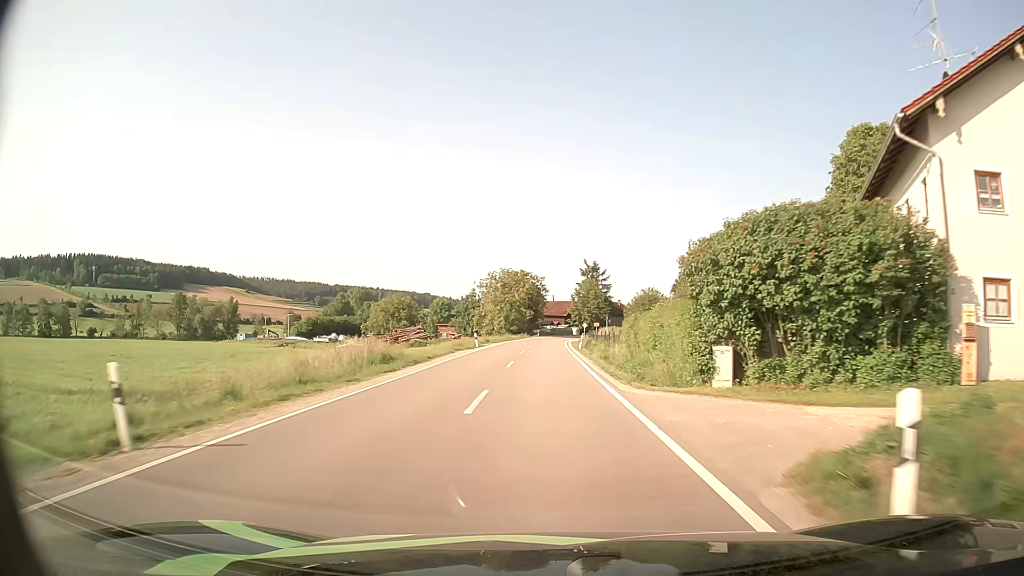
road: secondary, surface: asphalt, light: Day
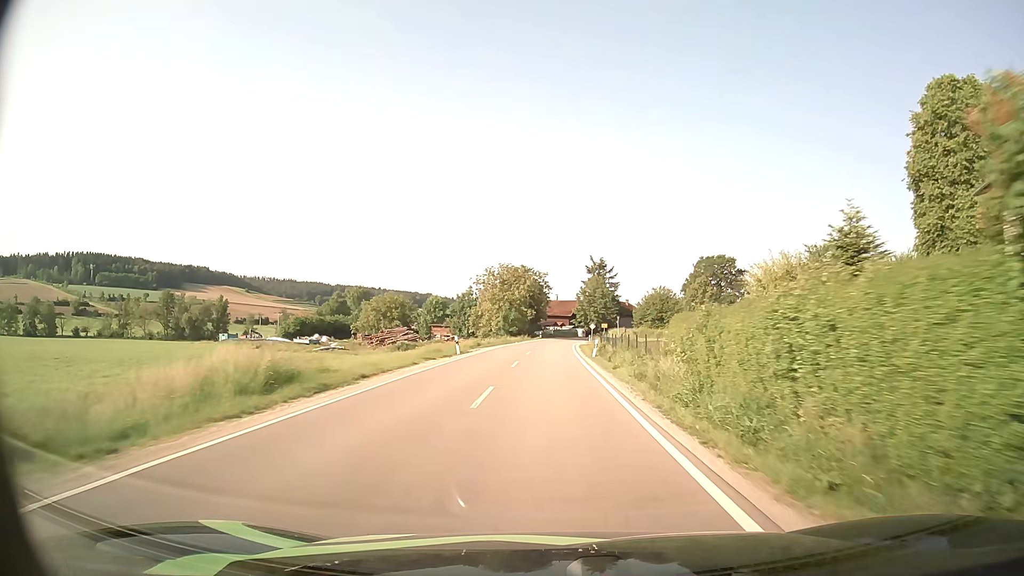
(0.0, +11.1) m; 0°
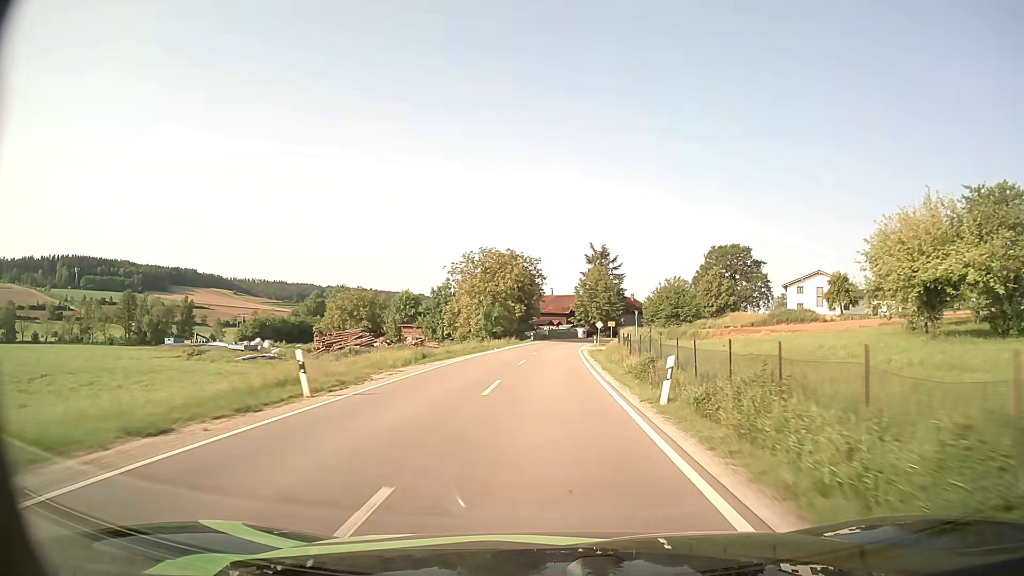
(+0.1, +21.9) m; 0°
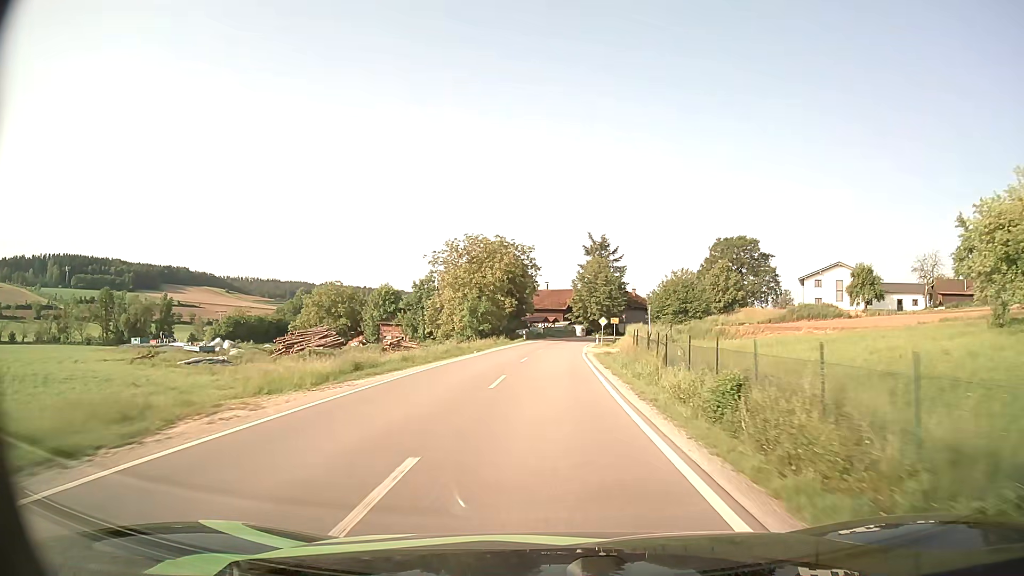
(+0.1, +10.7) m; +1°
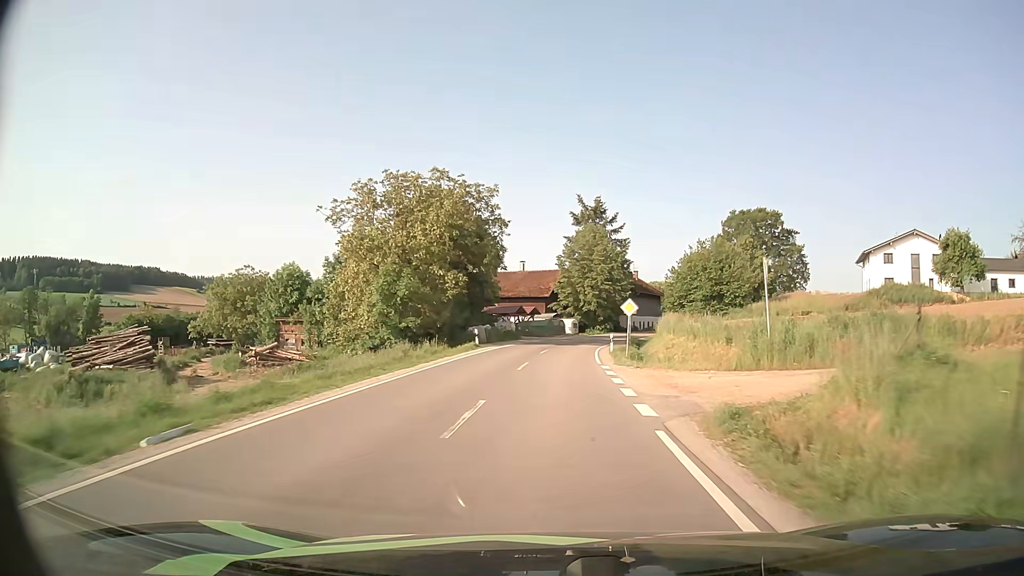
(+0.4, +30.8) m; +2°
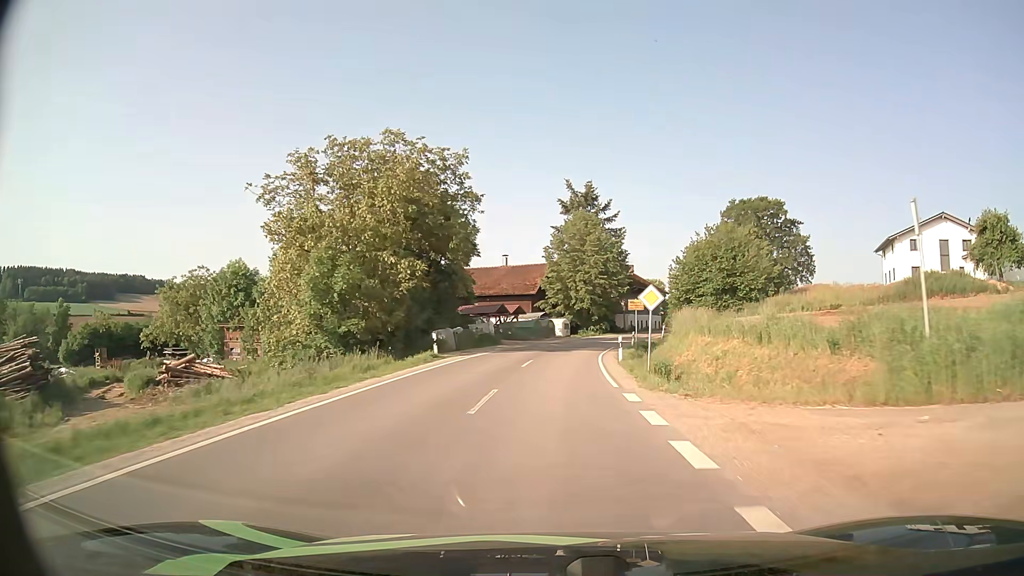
(+0.1, +9.8) m; +1°
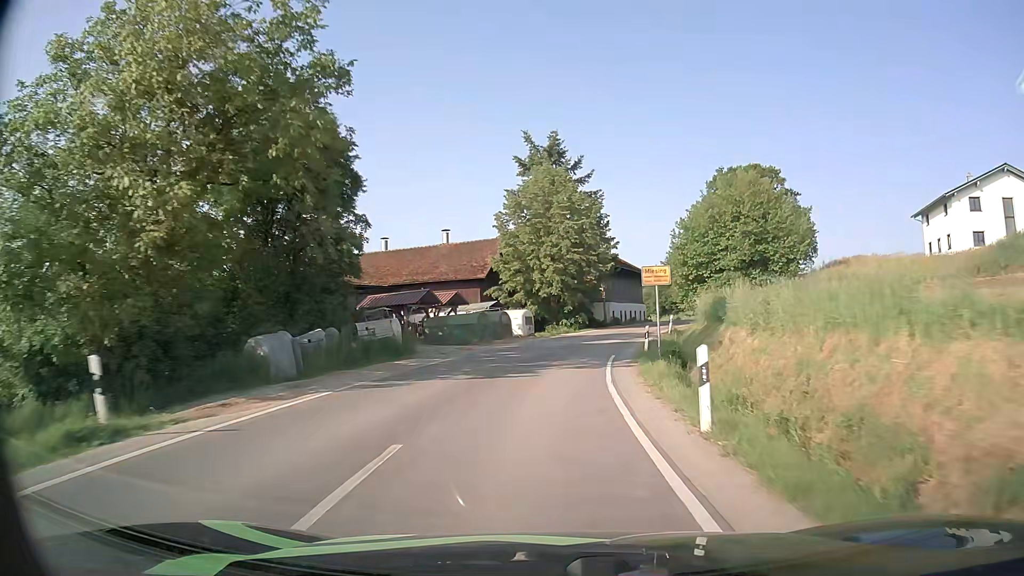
(+0.5, +18.9) m; +3°
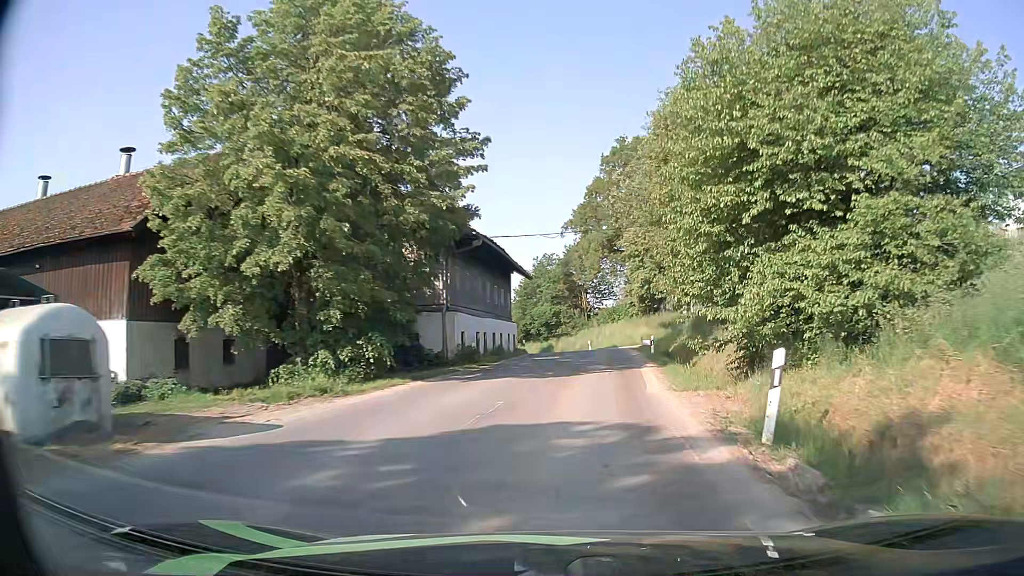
(+2.4, +32.9) m; +12°
(0, +10) (+2, +20) (+3, +30) (+4, +40) (+4, +50) (+3, +60) (+2, +70) (0, +79) (-3, +89) (-5, +99) m
